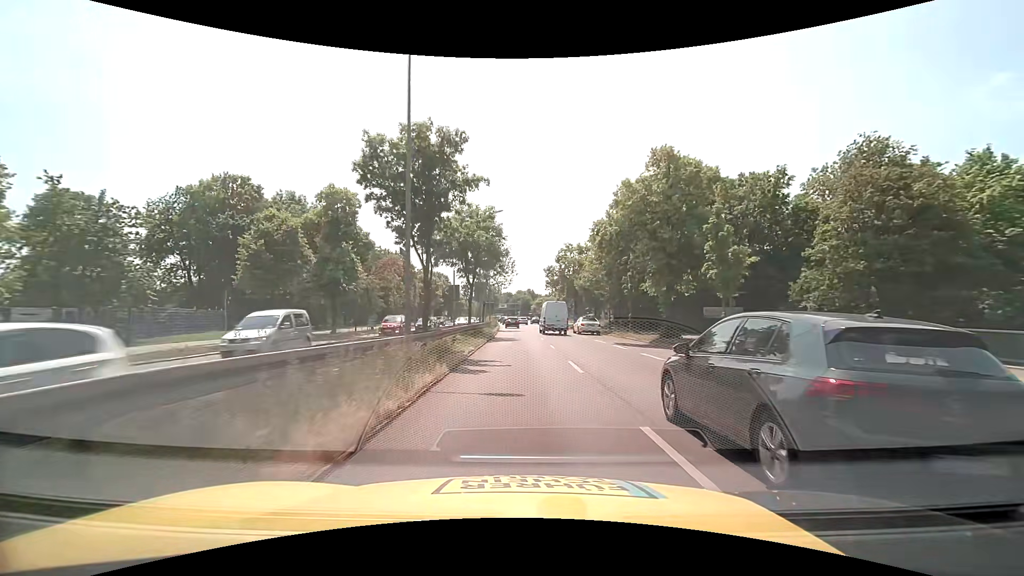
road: trunk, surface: asphalt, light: Day
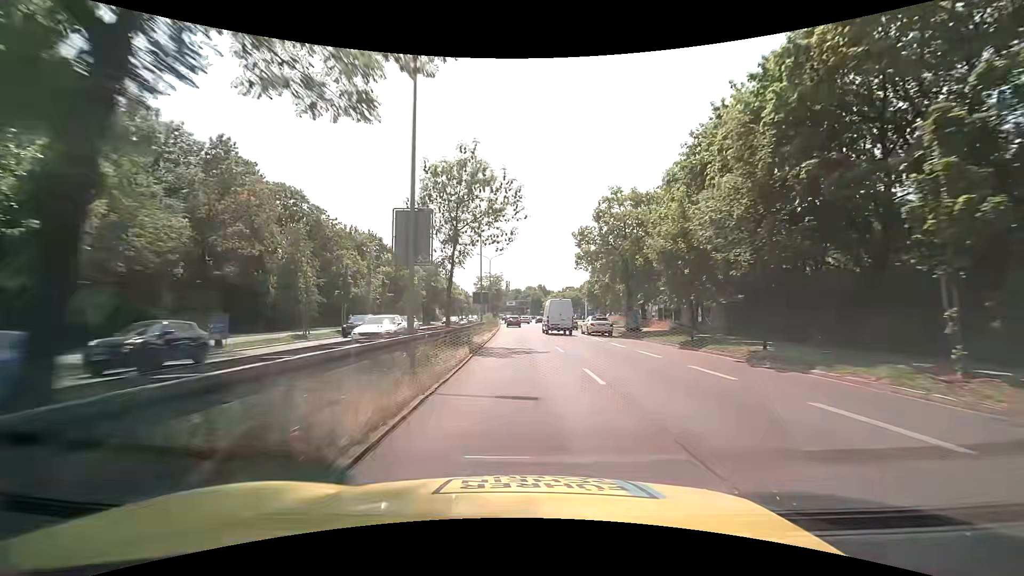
(-0.2, +29.2) m; -1°
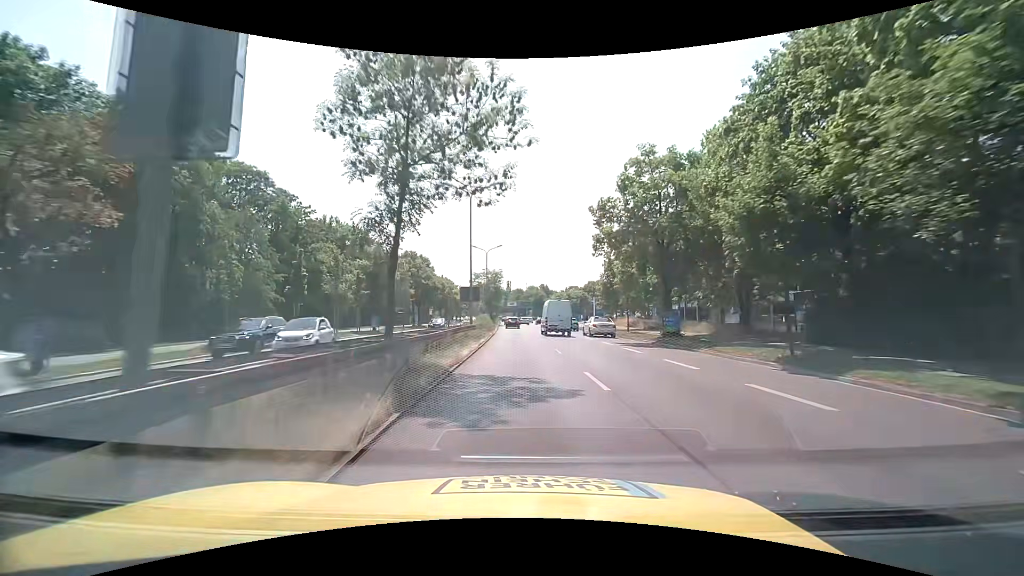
(0.0, +9.8) m; 0°
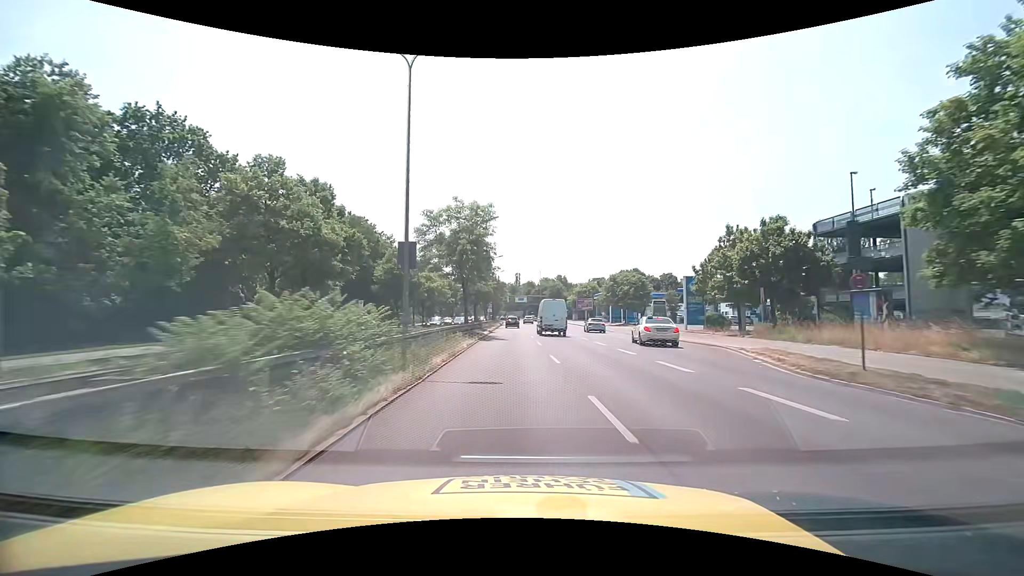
(-0.8, +48.8) m; -1°
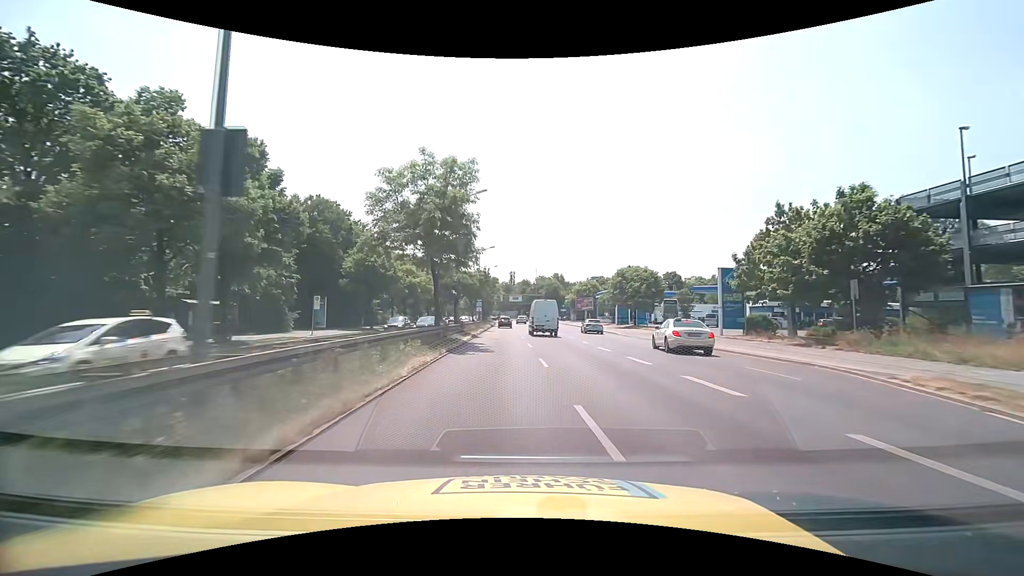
(0.0, +9.8) m; 0°
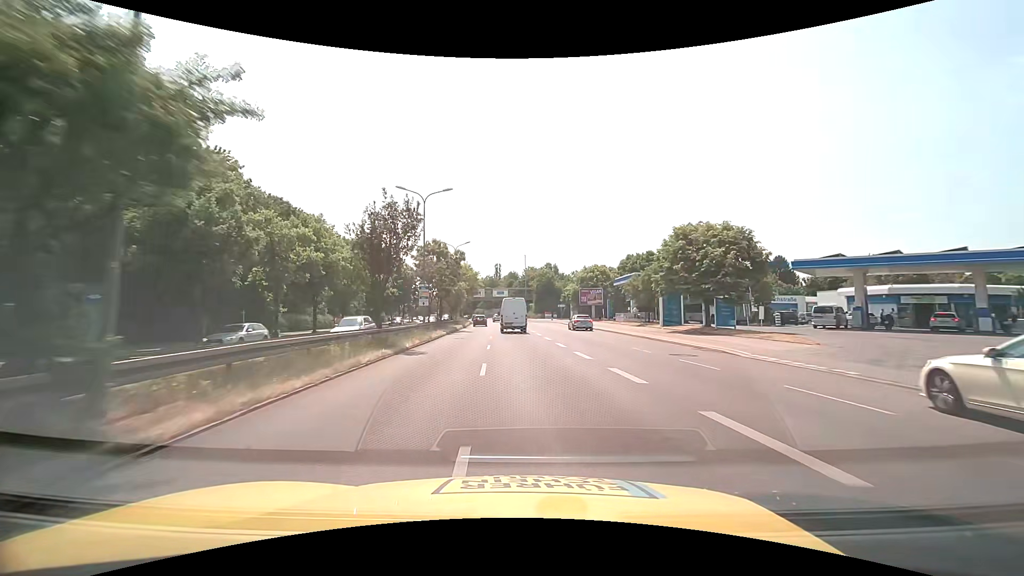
(+0.6, +29.3) m; +2°
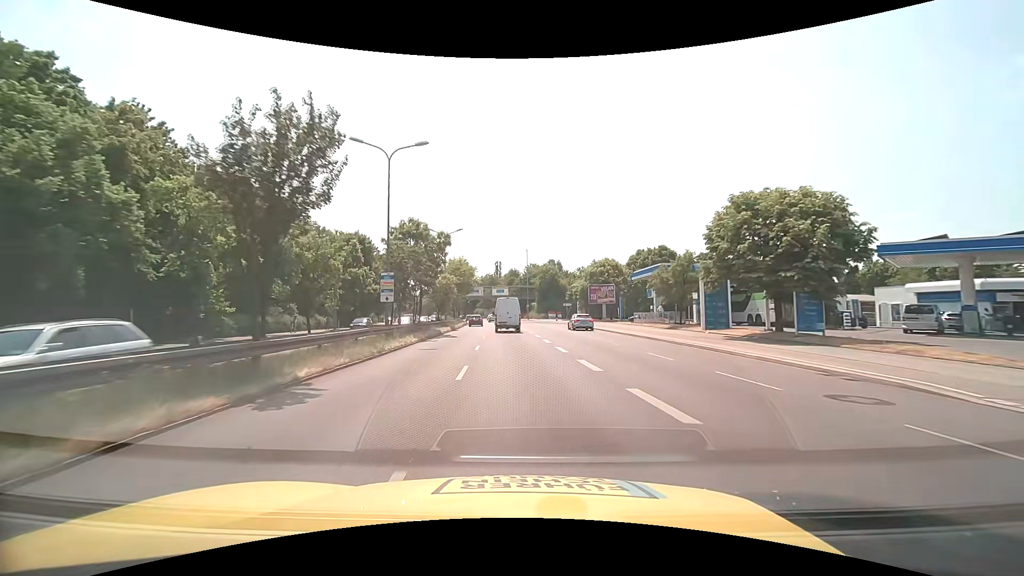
(0.0, +9.8) m; 0°
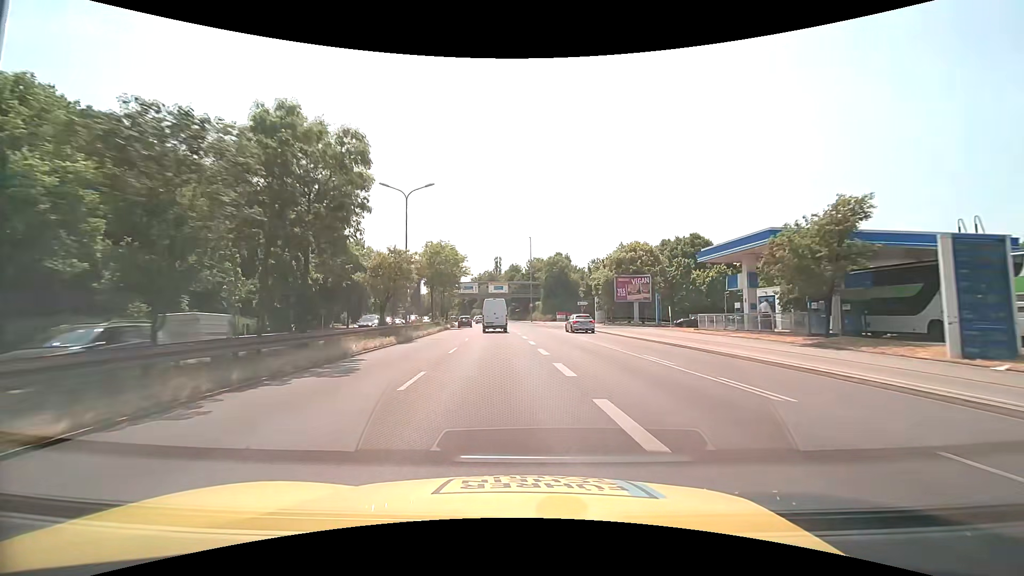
(-0.1, +19.6) m; 0°
(0, +10) (0, +20) (0, +30) (0, +40) (0, +50) (-1, +60) (-2, +70) (-3, +80) (-4, +90) (-6, +100) m
